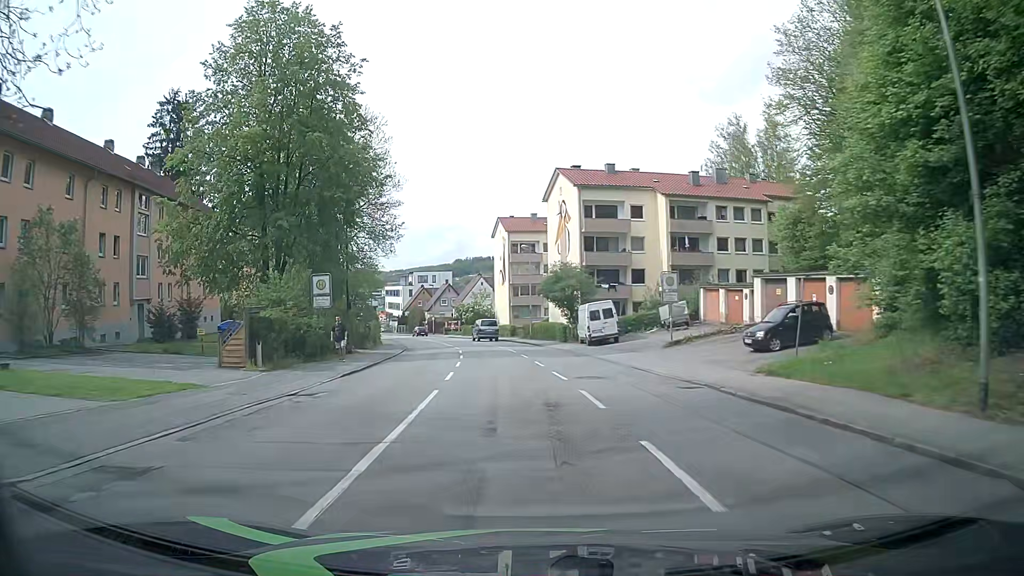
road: tertiary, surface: asphalt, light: Day
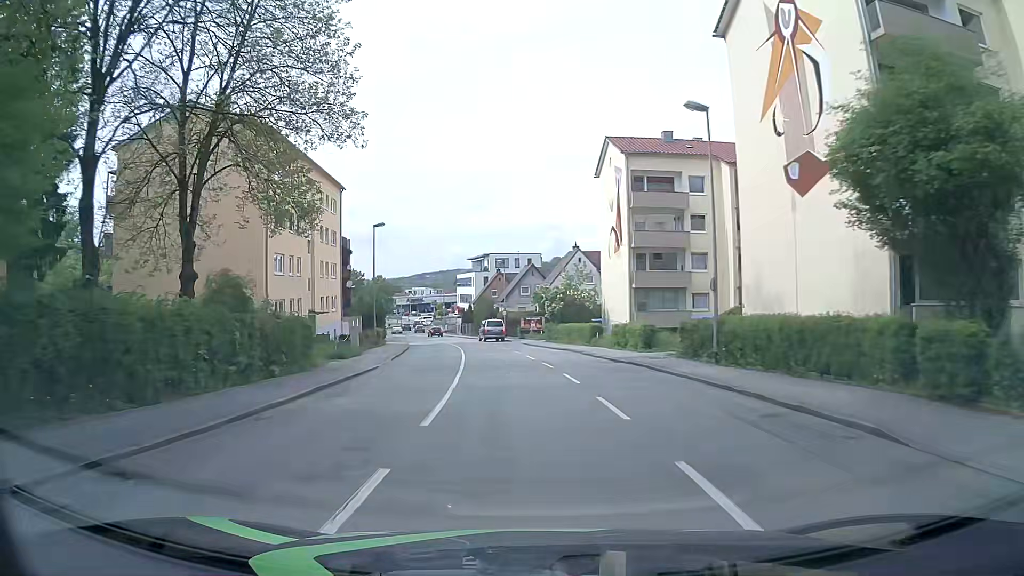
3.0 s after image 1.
(-3.0, +38.0) m; -9°
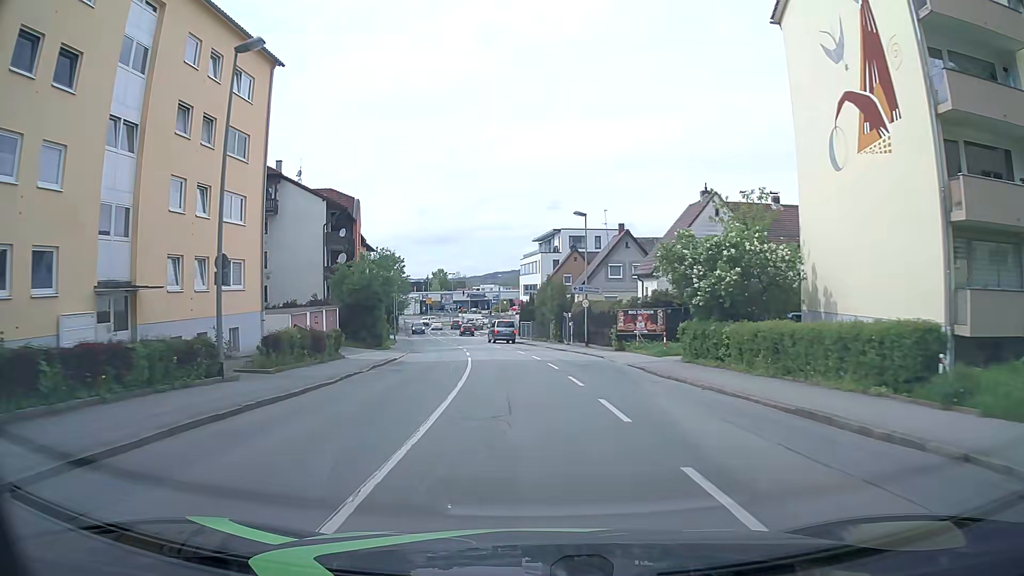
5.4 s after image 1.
(-1.6, +30.3) m; -5°
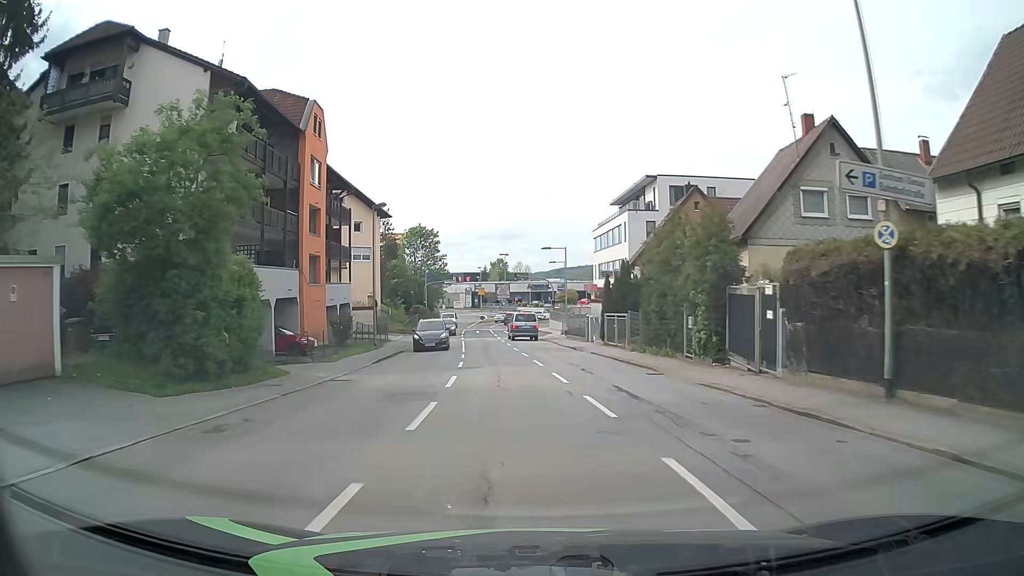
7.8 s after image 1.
(-1.6, +30.4) m; -6°
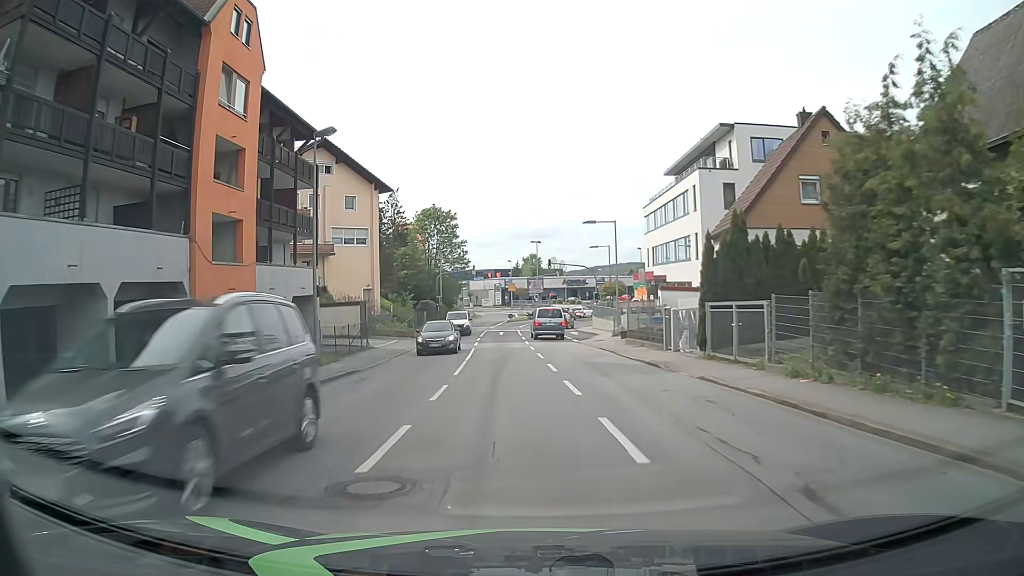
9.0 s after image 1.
(-0.3, +15.2) m; -3°
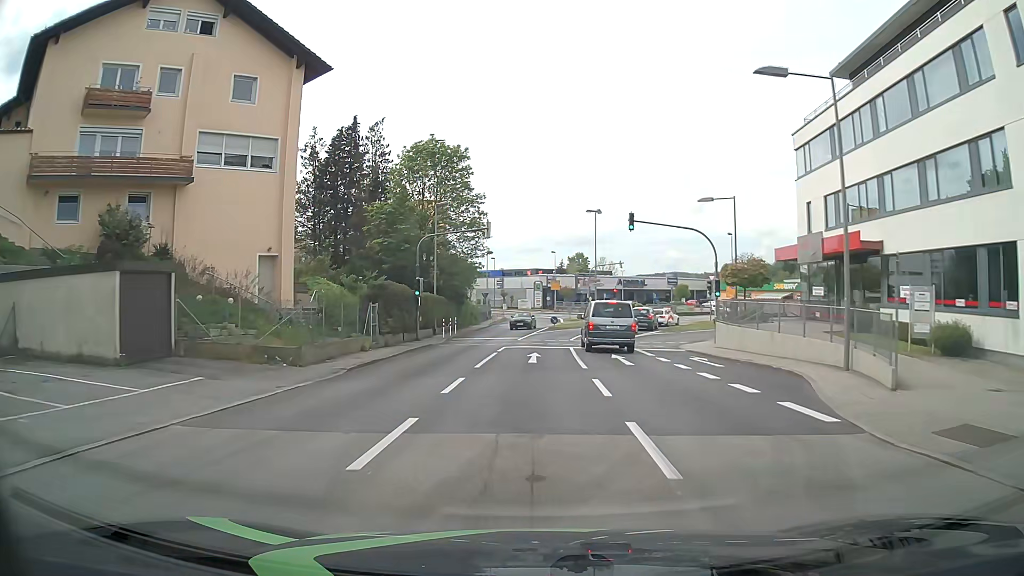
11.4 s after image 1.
(-1.0, +30.2) m; -3°
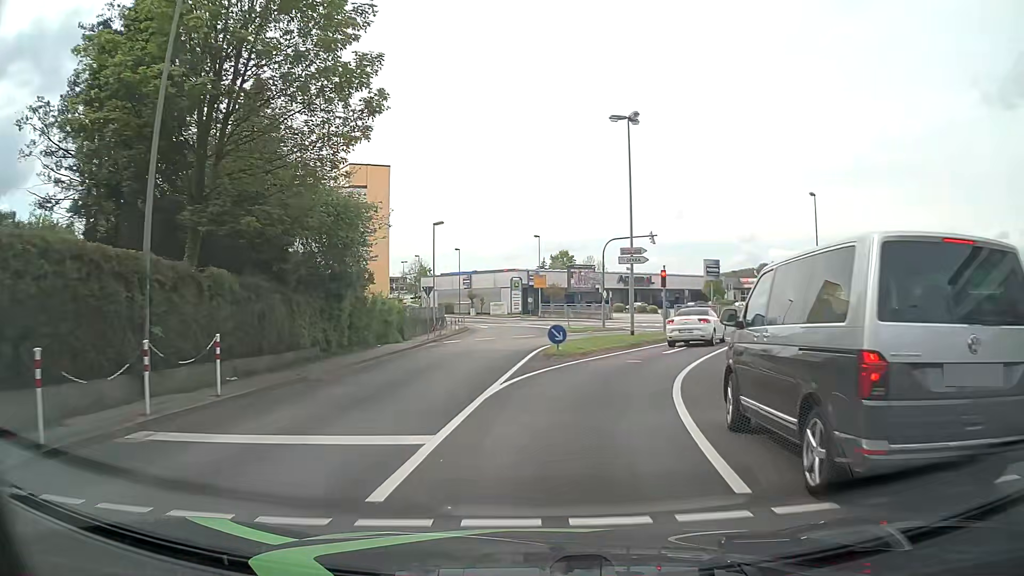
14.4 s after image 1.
(+0.4, +30.1) m; +3°
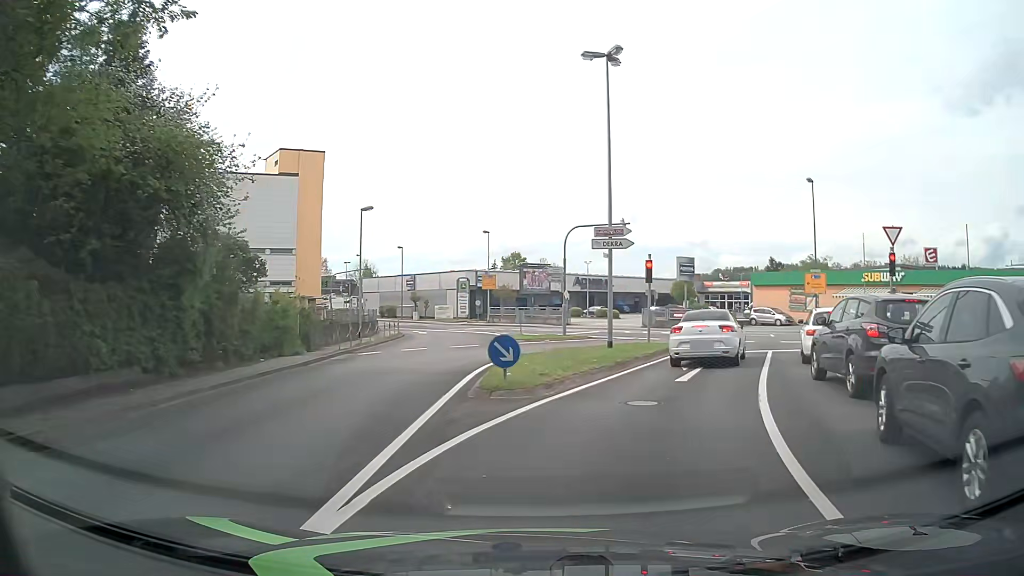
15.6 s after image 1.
(+0.1, +8.2) m; +3°
